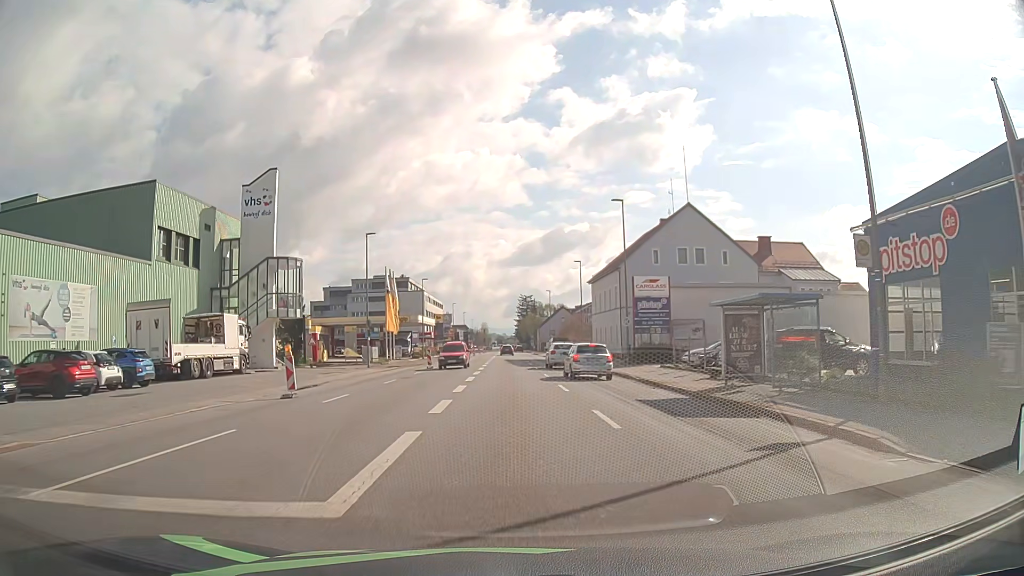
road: tertiary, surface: asphalt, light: Day
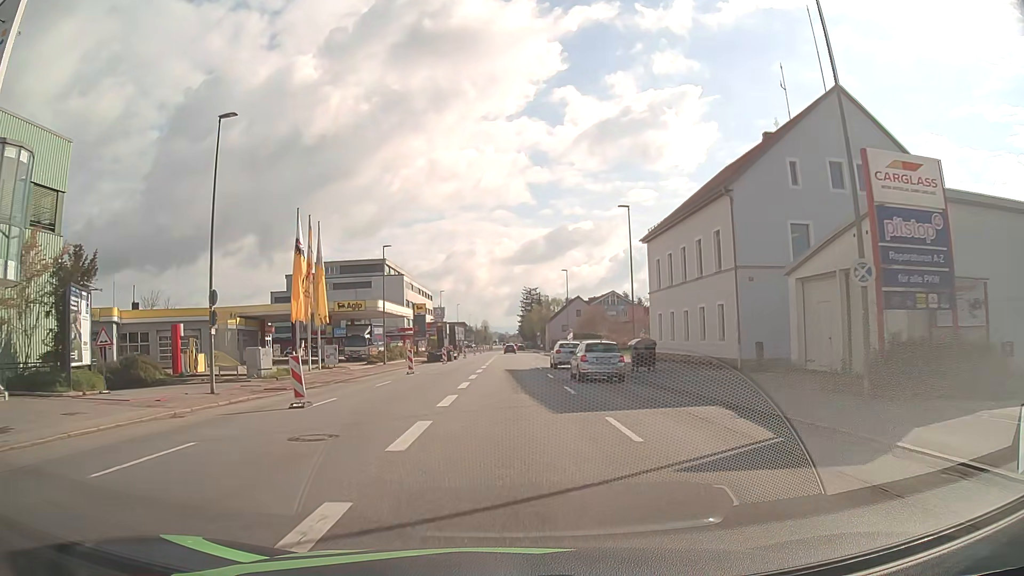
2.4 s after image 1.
(0.0, +28.9) m; 0°
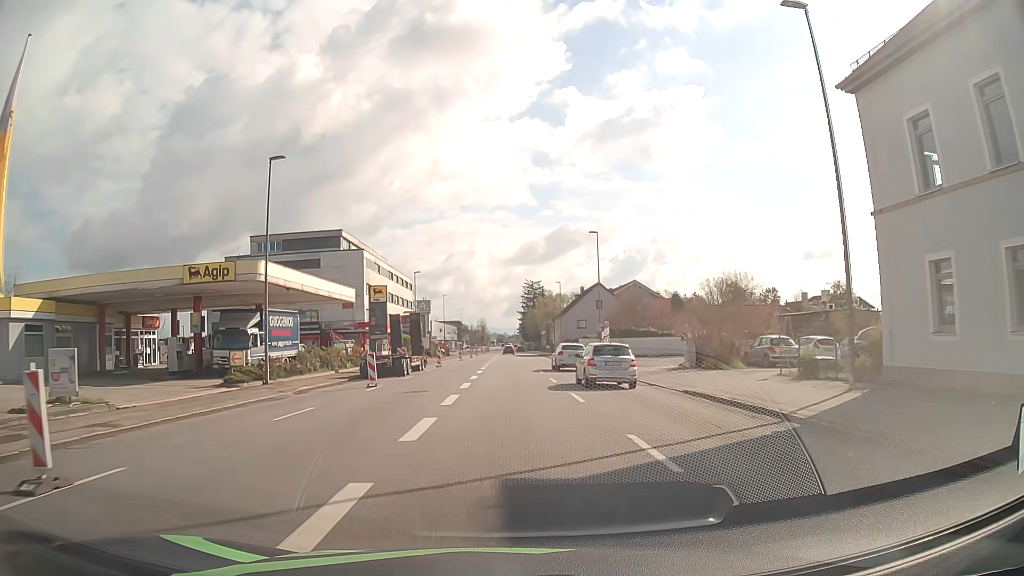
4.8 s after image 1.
(+0.1, +29.2) m; 0°
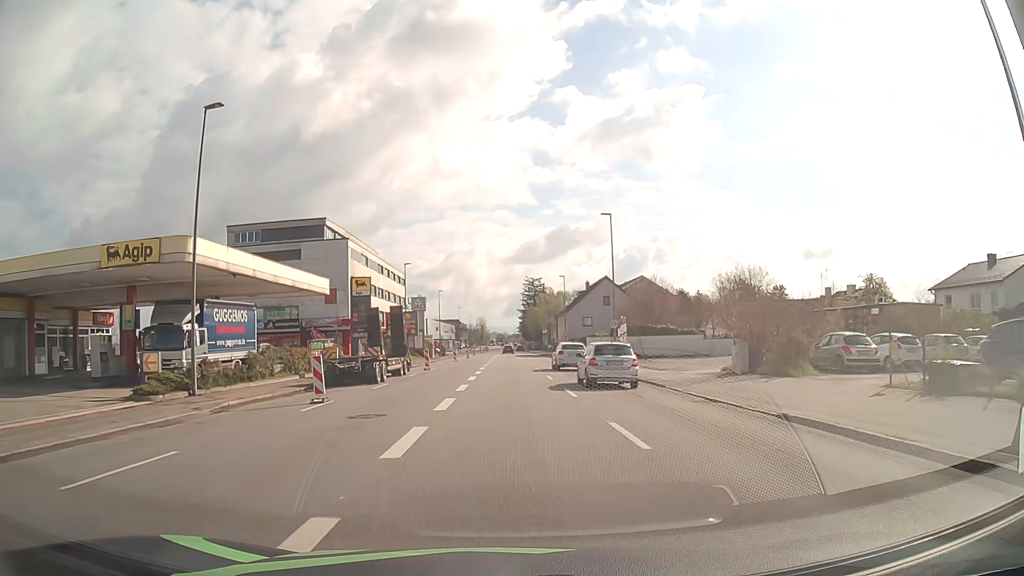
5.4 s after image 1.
(0.0, +7.4) m; 0°
(0, +10) (0, +20) (0, +30) (0, +40) (0, +50) (0, +60) (0, +70) (0, +80) (0, +90) (0, +100) m
